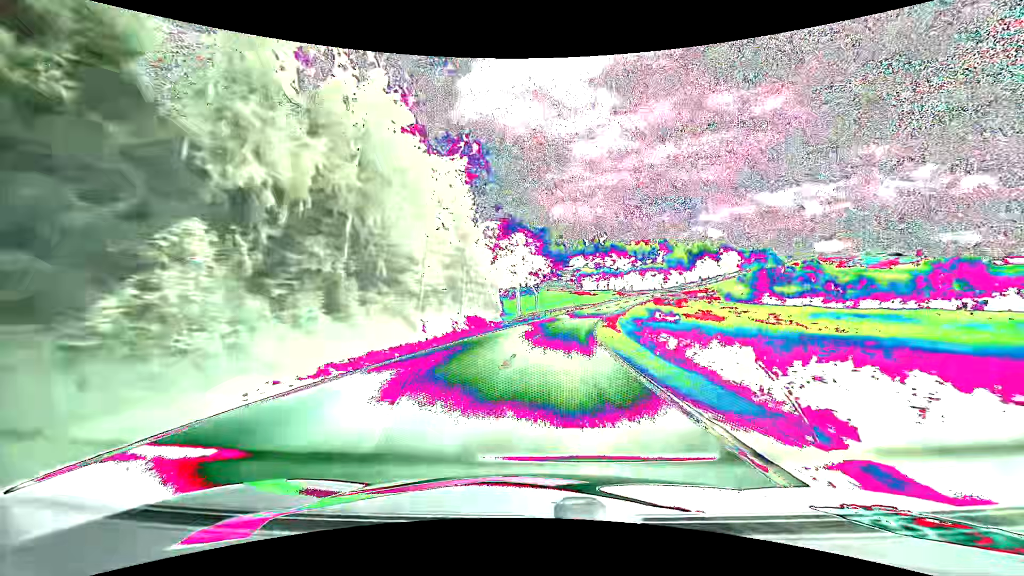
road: tertiary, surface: asphalt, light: Day
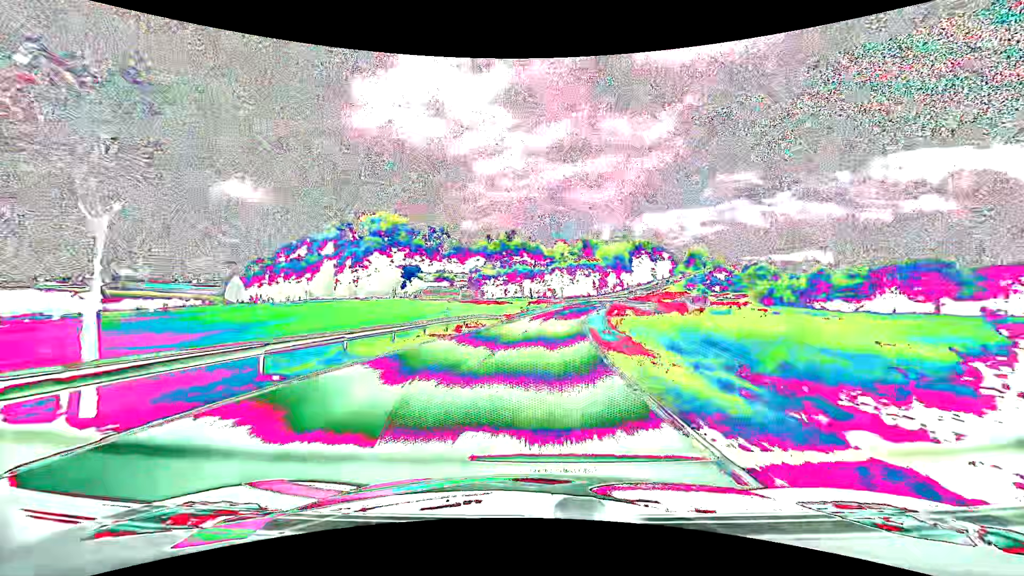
(+5.9, +62.5) m; +11°
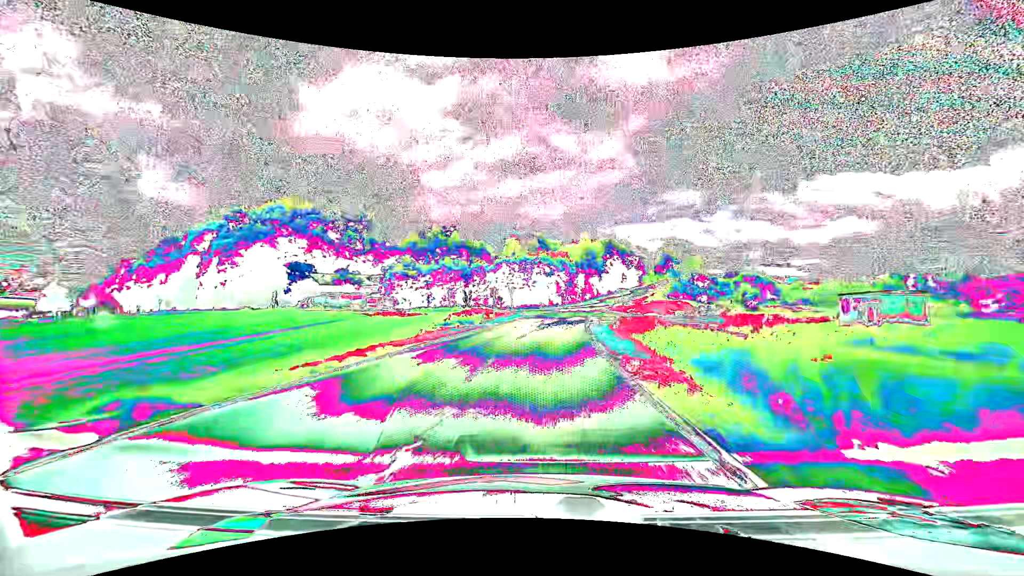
(+1.9, +38.8) m; +6°
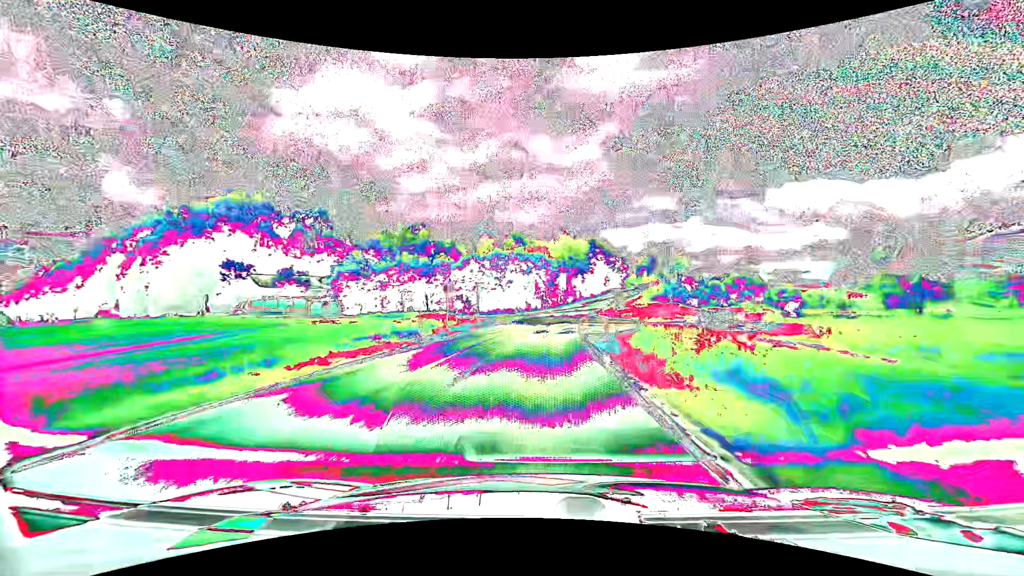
(+0.3, +12.9) m; +3°
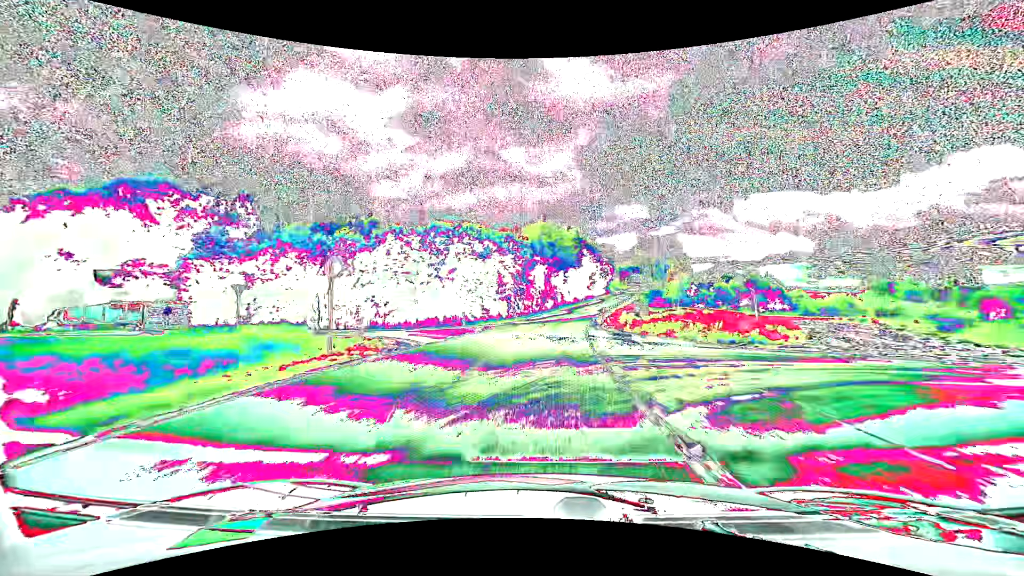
(+0.9, +25.7) m; +3°
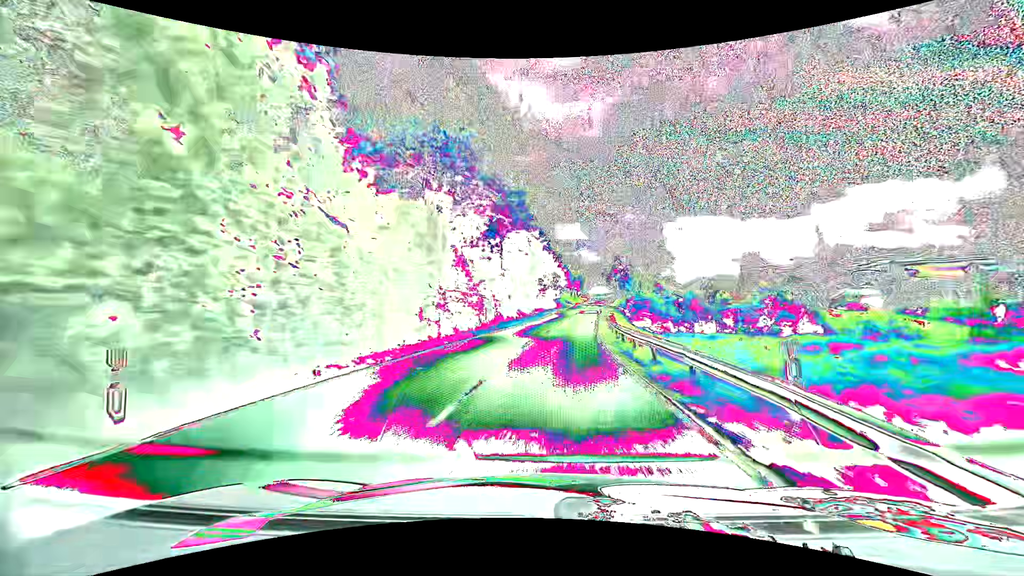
(+2.1, +38.8) m; +7°
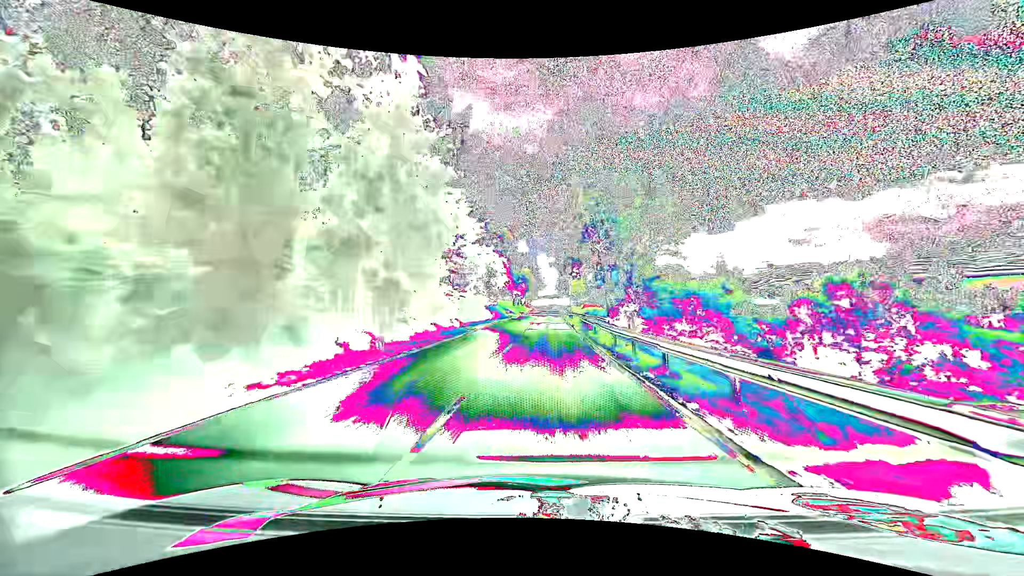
(+2.6, +39.1) m; +7°
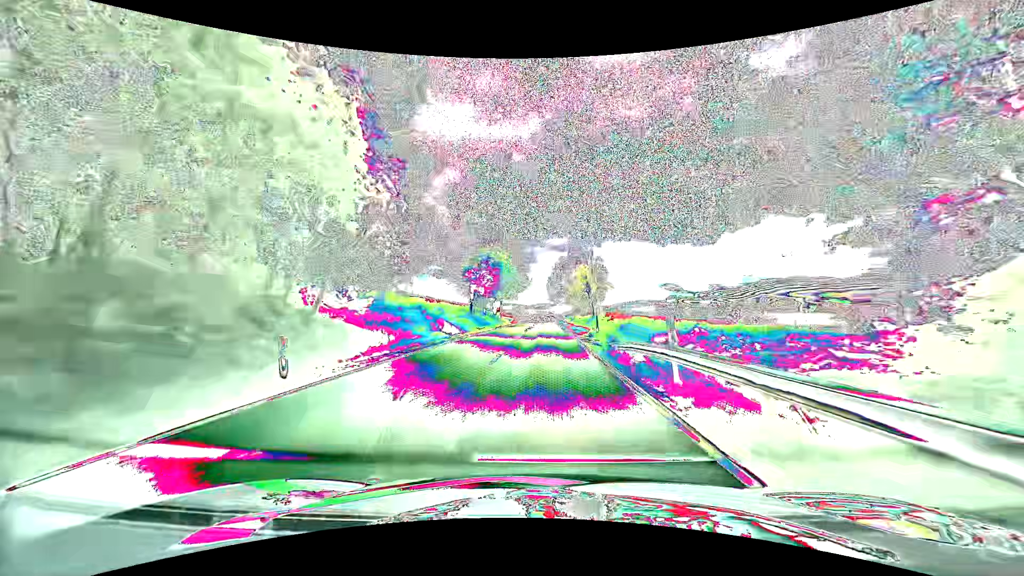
(+1.2, +53.5) m; +2°
(0, +10) (0, +20) (0, +30) (+1, +40) (+1, +50) (+1, +60) (+1, +70) (+1, +80) (+1, +90) (+1, +100) m
